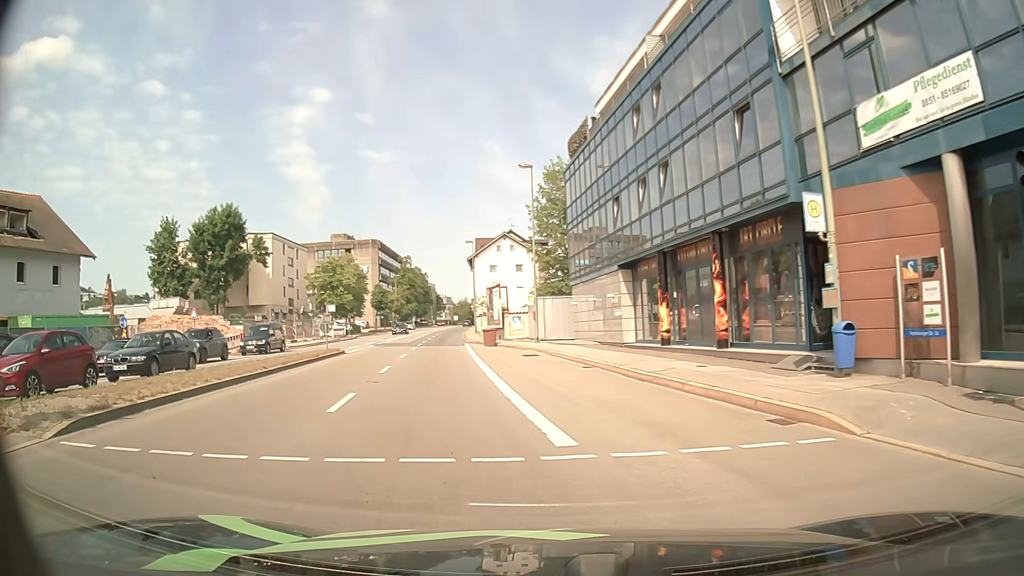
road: primary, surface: asphalt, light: Day
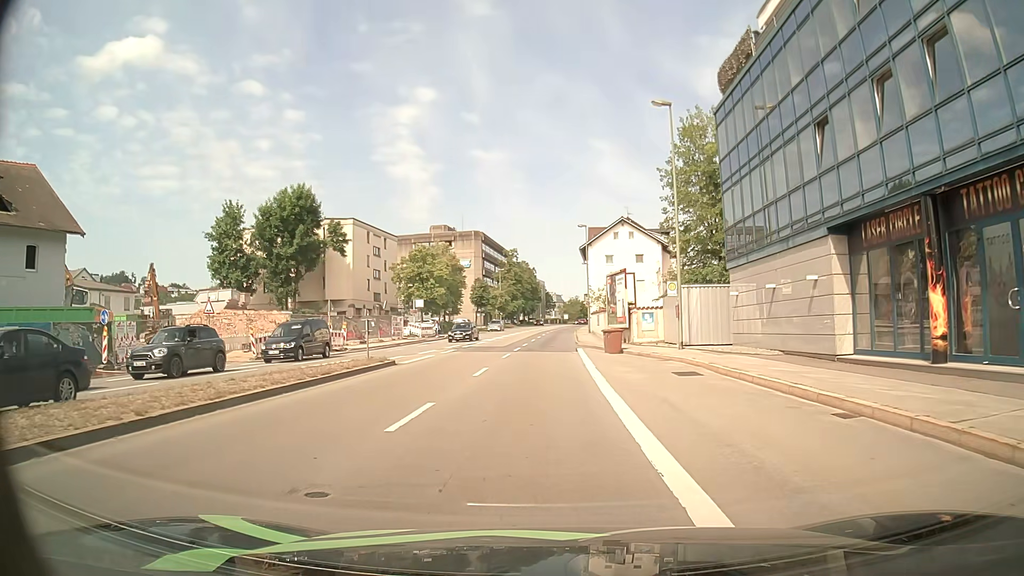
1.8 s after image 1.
(-1.3, +11.4) m; -10°
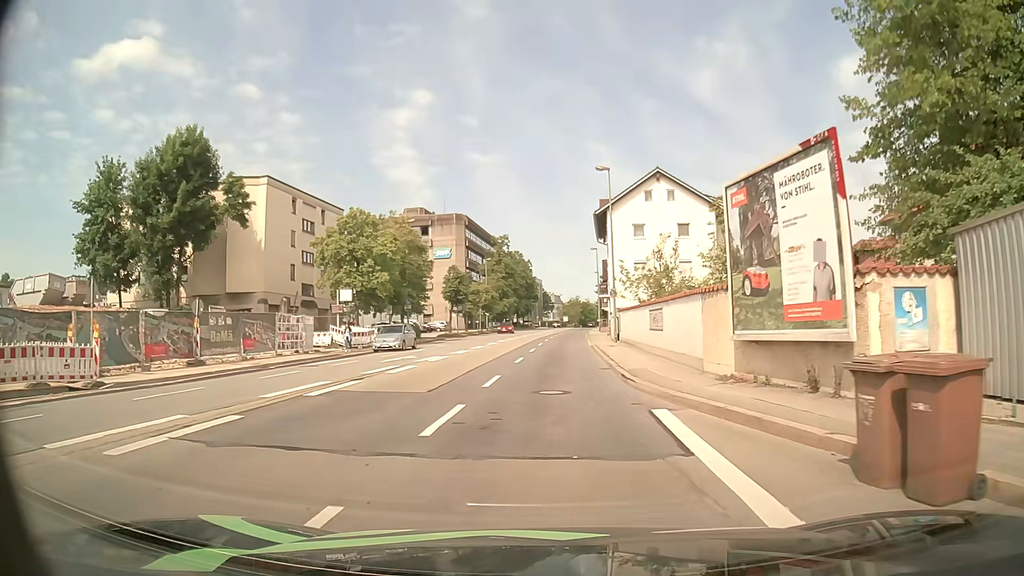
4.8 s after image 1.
(0.0, +24.7) m; +1°
(0, +10) (0, +20) (0, +30) (+1, +40) (+1, +50) (+1, +60) (+2, +70) (+2, +80) (+3, +90) (+4, +100) m
